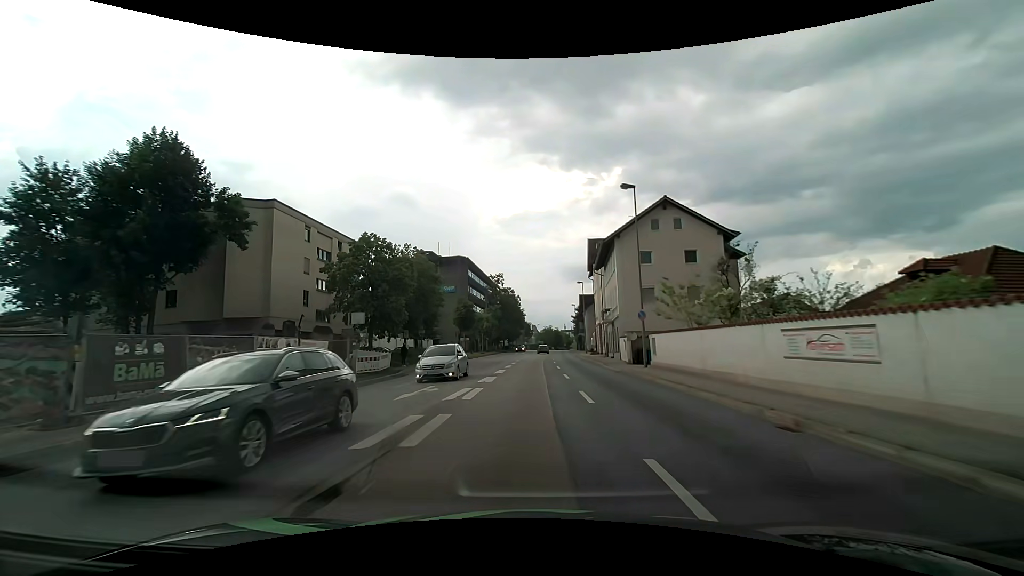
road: primary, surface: asphalt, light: Day
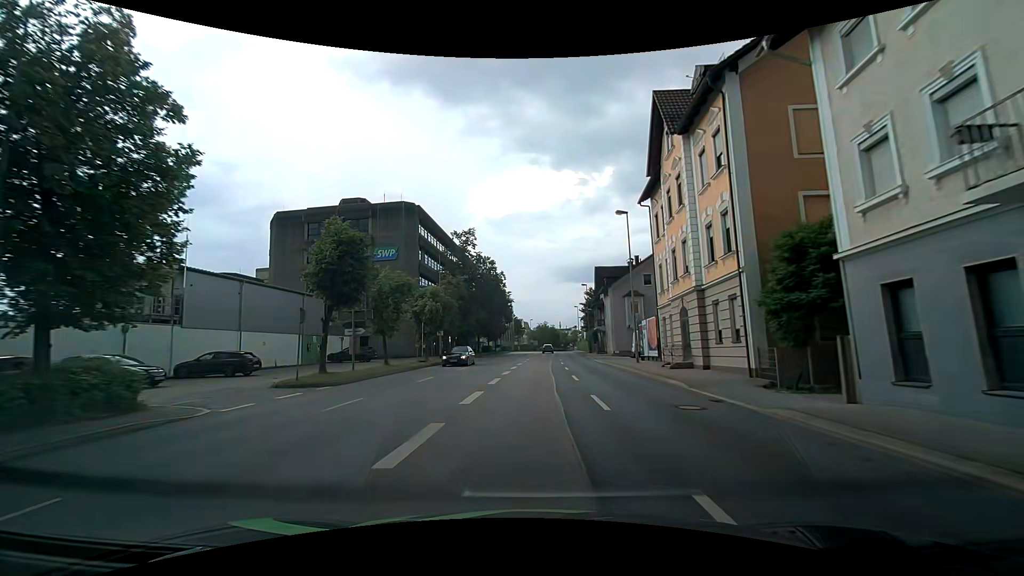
(+0.2, +37.5) m; 0°
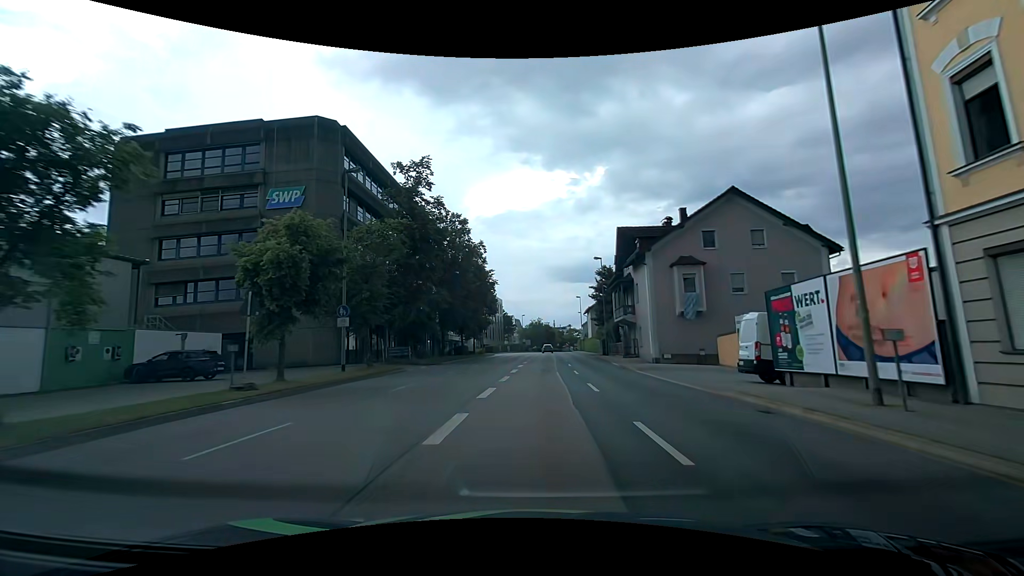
(+0.3, +22.7) m; +1°
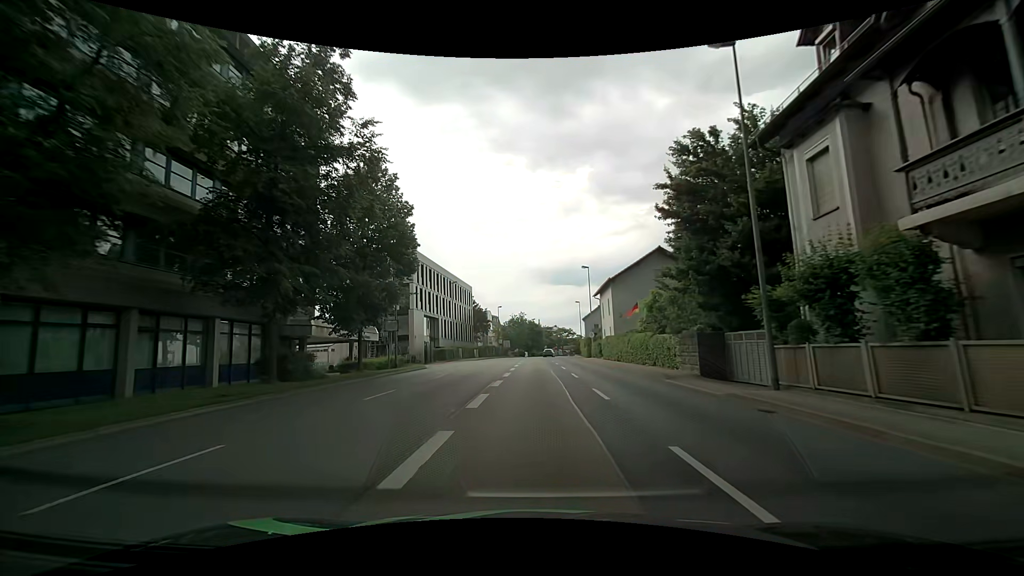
(+0.6, +38.0) m; +2°
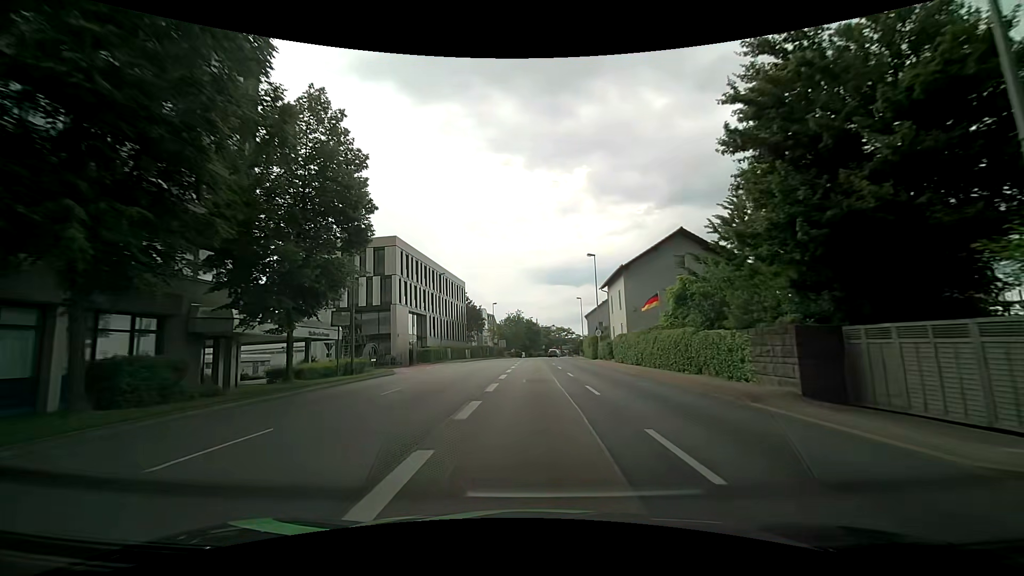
(0.0, +7.6) m; 0°
(0, +10) (0, +20) (0, +30) (0, +40) (+1, +50) (+1, +60) (+1, +70) (+2, +80) (+4, +90) (+5, +100) m
